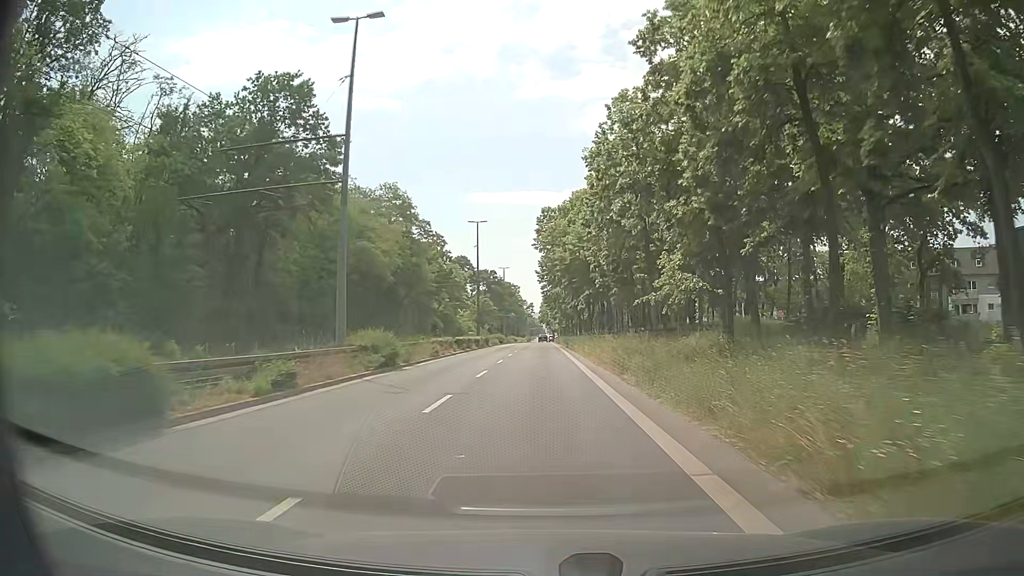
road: tertiary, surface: asphalt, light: Day
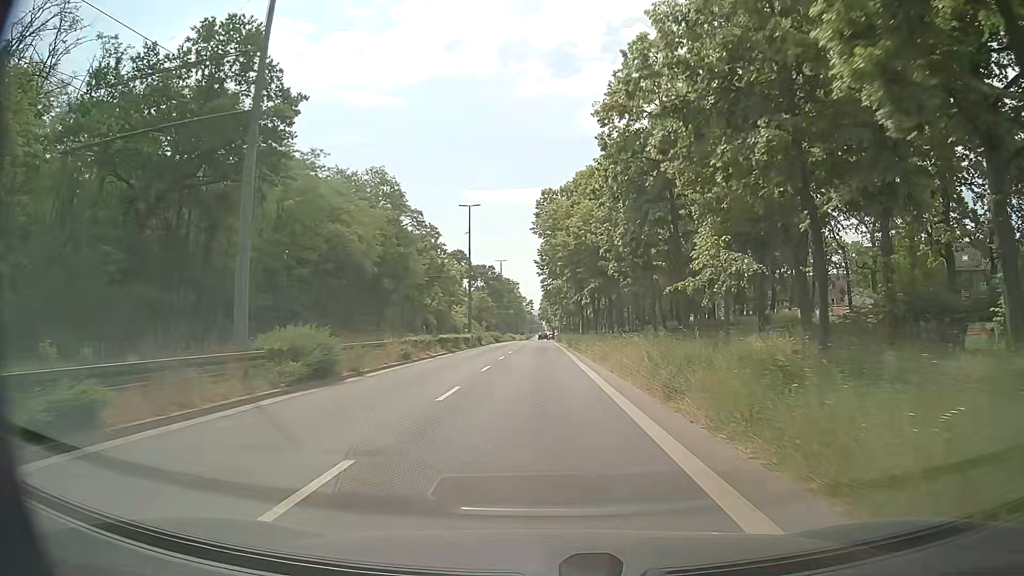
(+0.1, +7.4) m; 0°
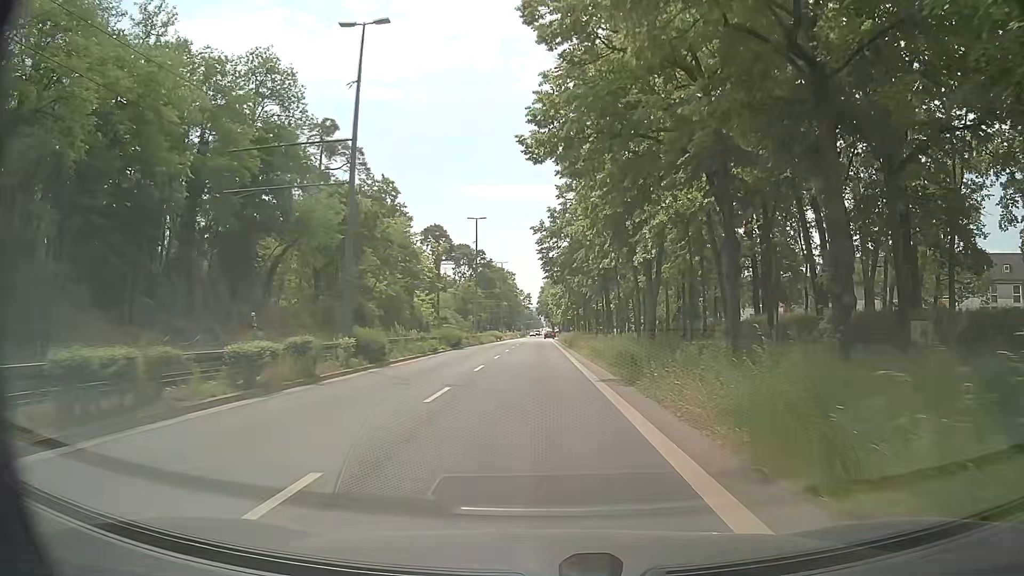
(+0.3, +36.6) m; 0°
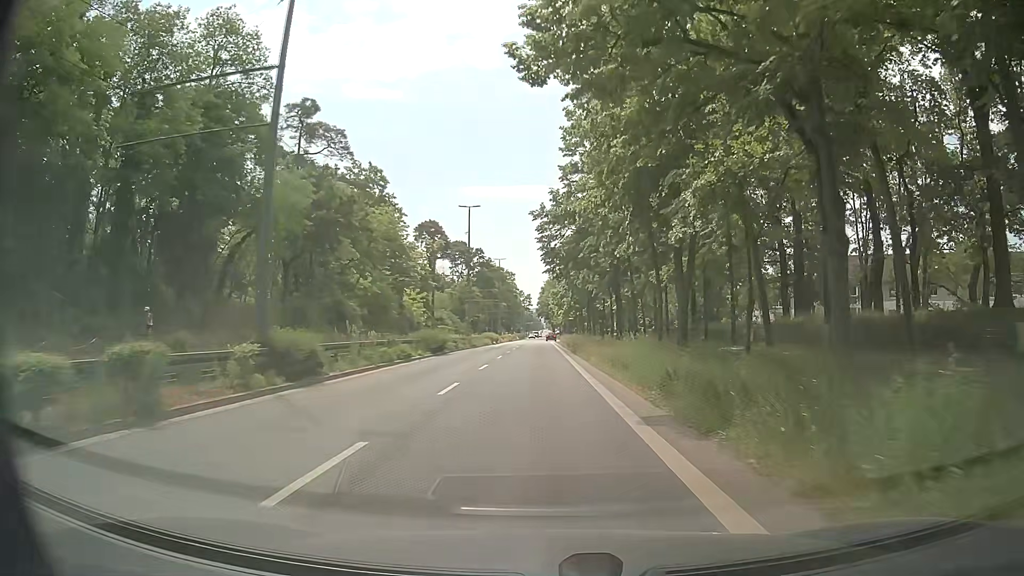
(0.0, +7.2) m; 0°
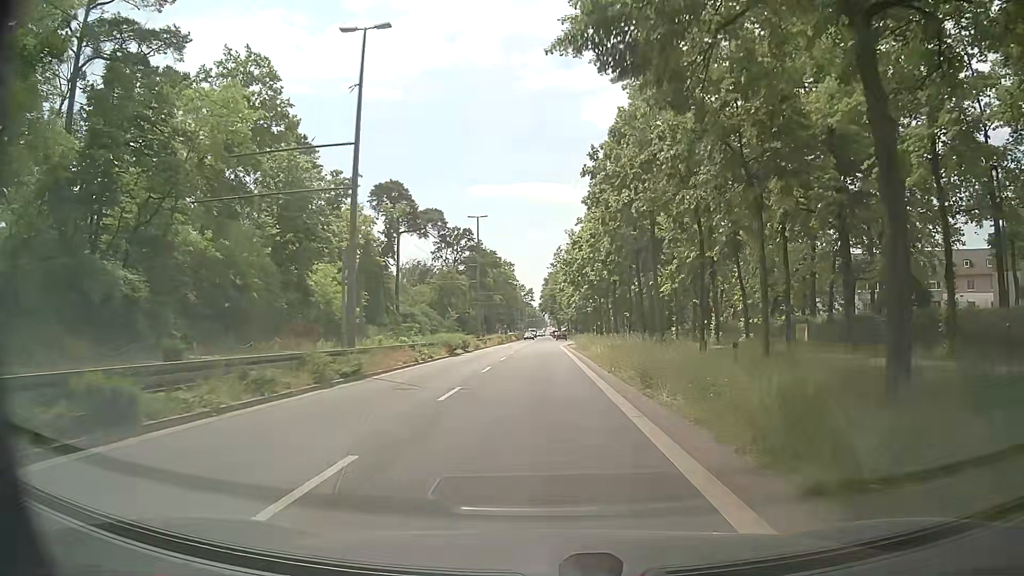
(-0.2, +36.8) m; +1°
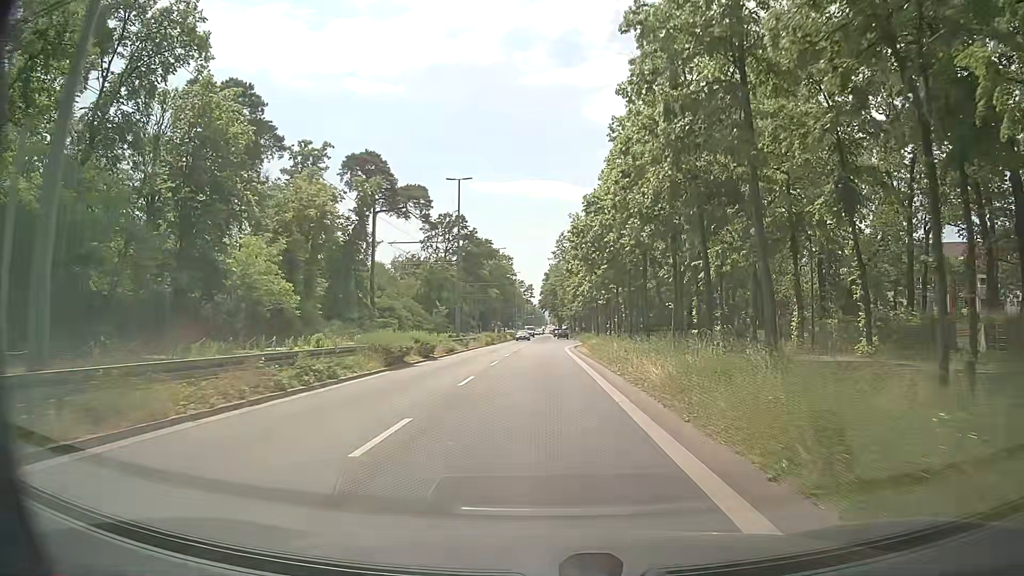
(-0.3, +15.2) m; -1°
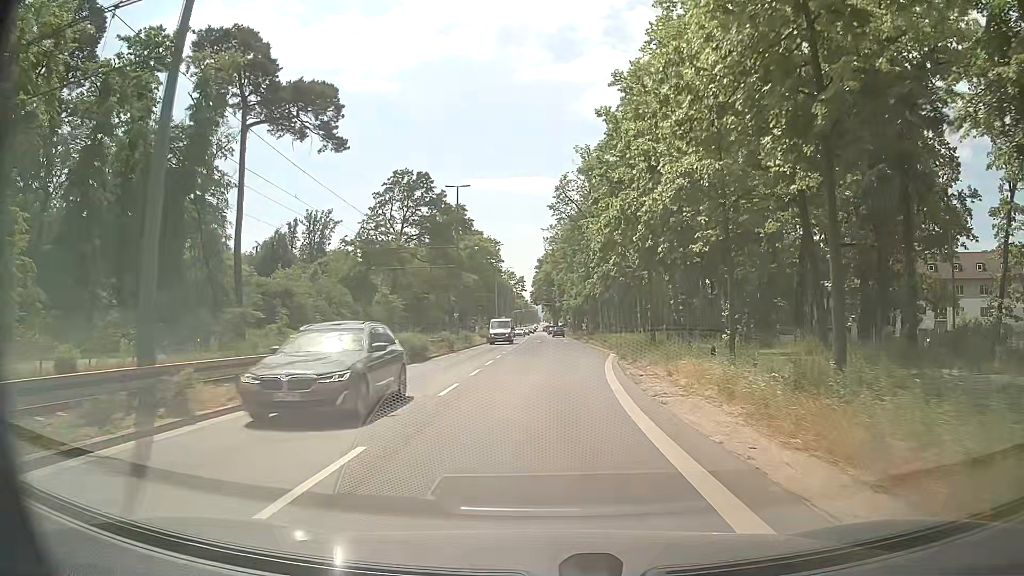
(+0.3, +38.2) m; +1°
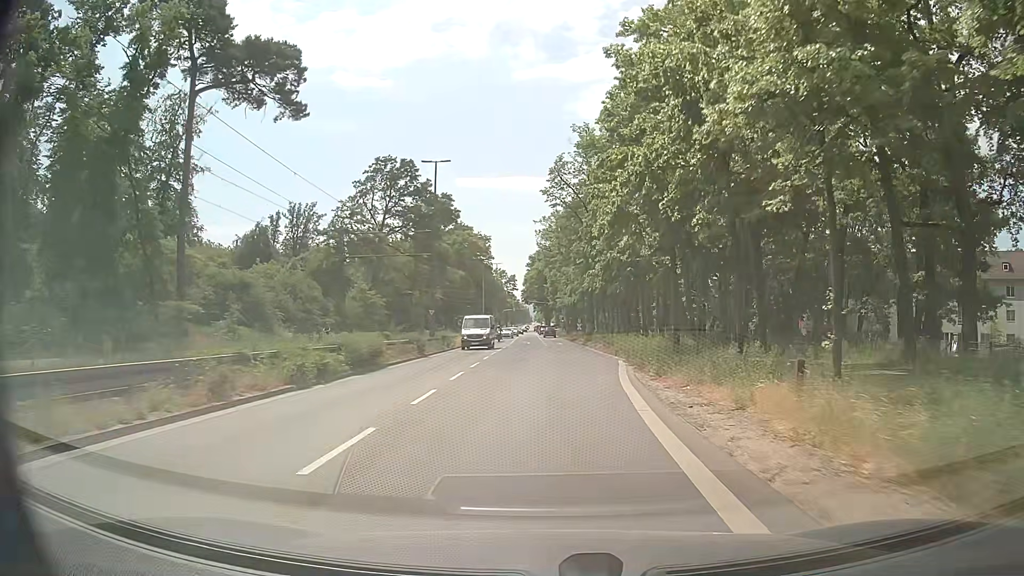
(0.0, +7.6) m; 0°
(0, +10) (+1, +20) (+2, +30) (+2, +40) (+3, +50) (+3, +60) (+3, +70) (+3, +80) (+3, +90) (+3, +100) m
